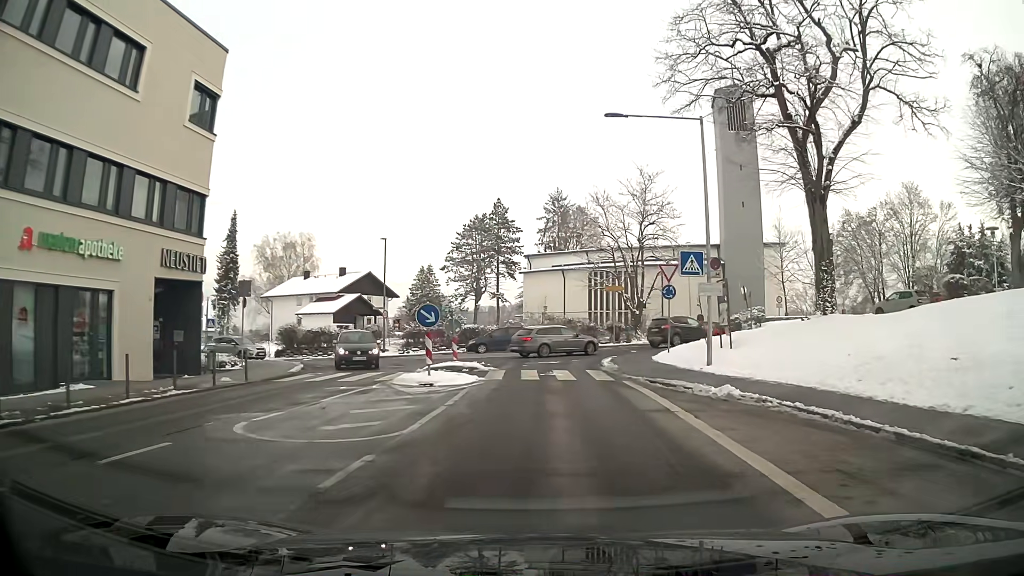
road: unclassified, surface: asphalt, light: Day
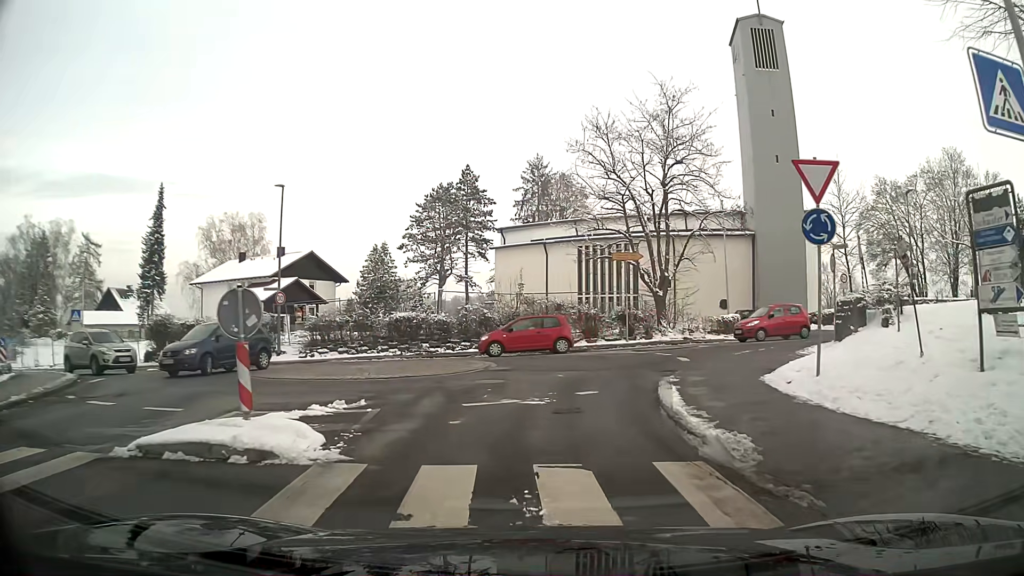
(+0.3, +15.8) m; +1°
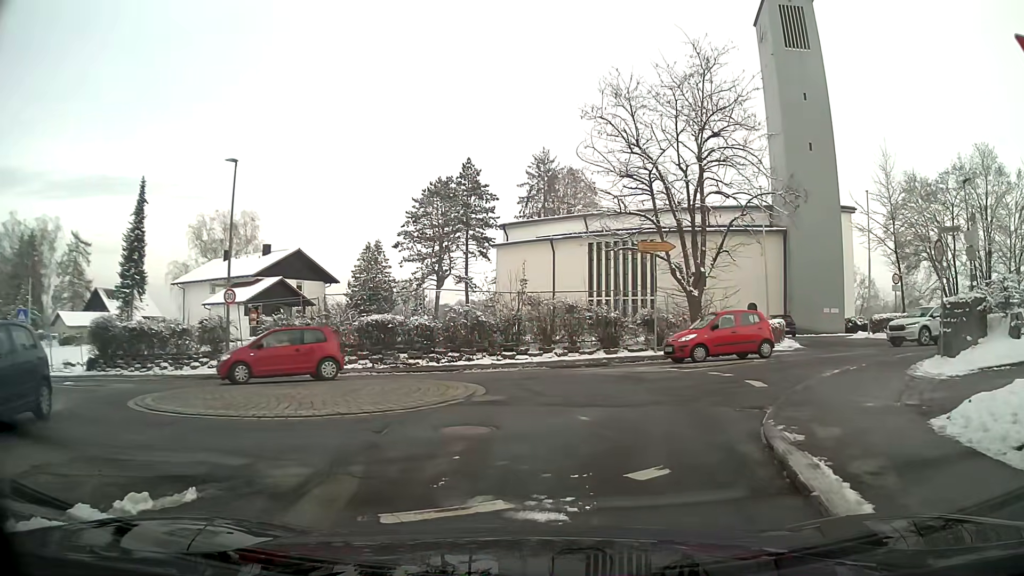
(+0.1, +5.7) m; 0°
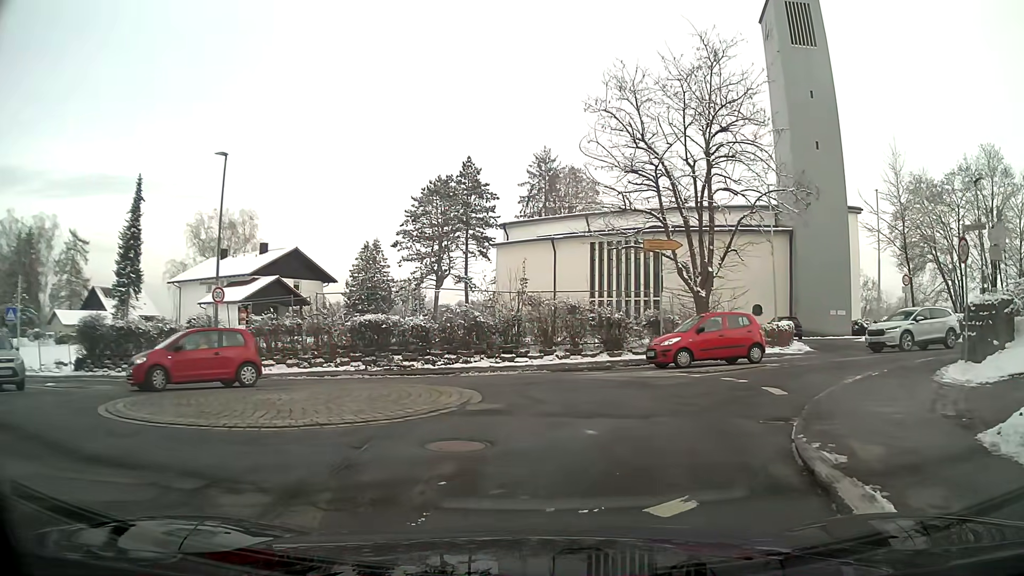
(0.0, +1.0) m; 0°
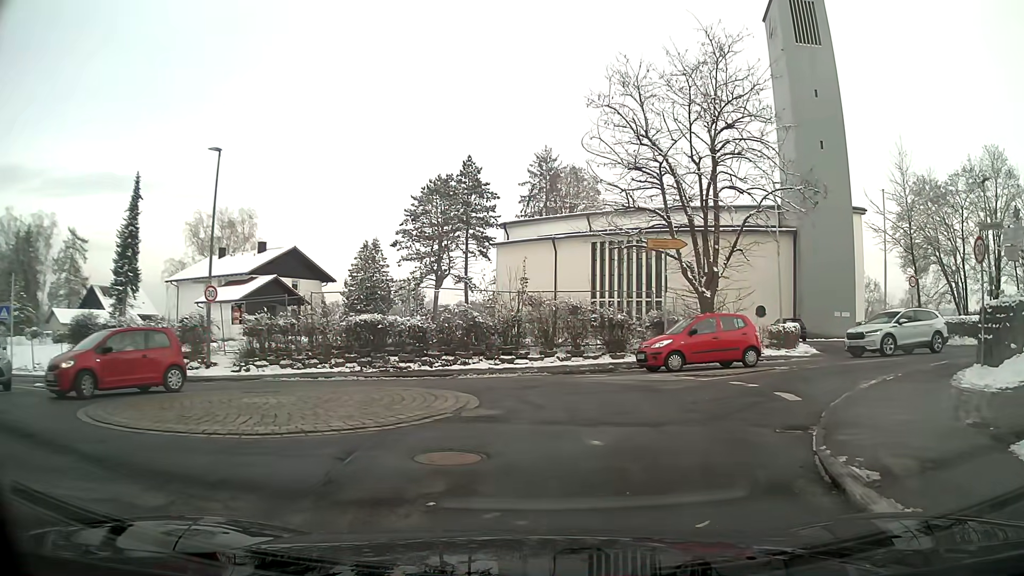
(0.0, +0.6) m; 0°
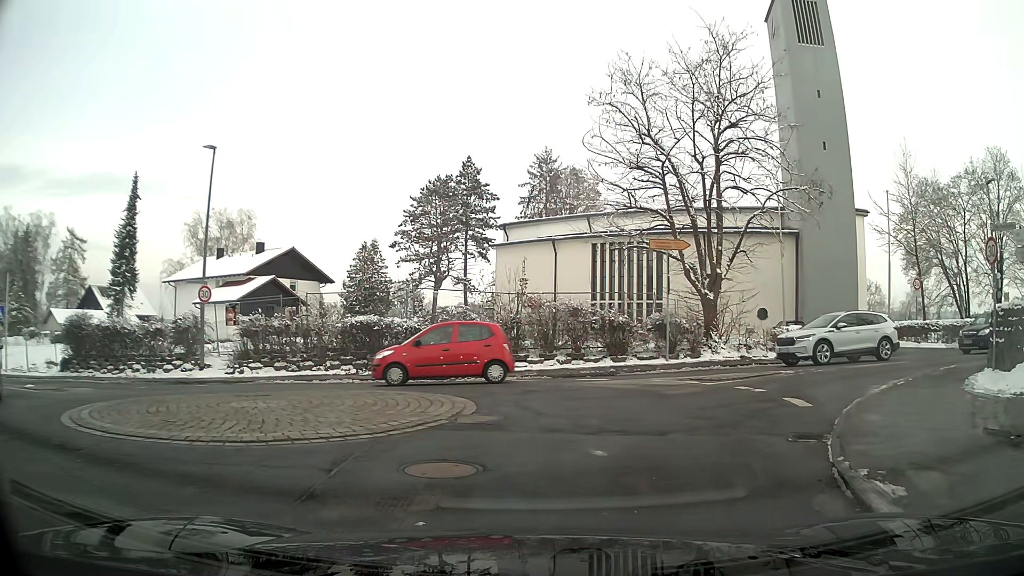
(0.0, +0.5) m; 0°
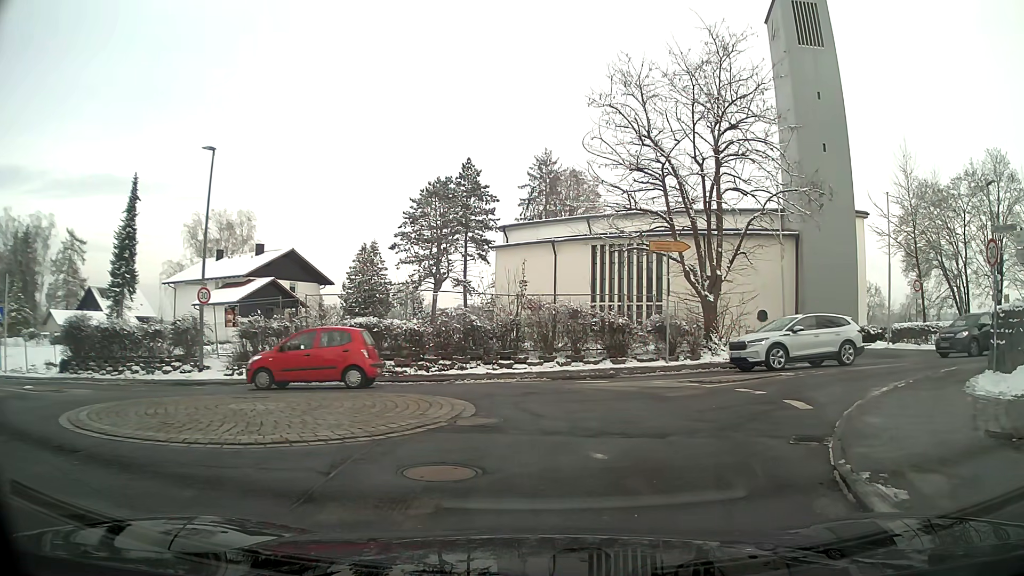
(0.0, 0.0) m; 0°
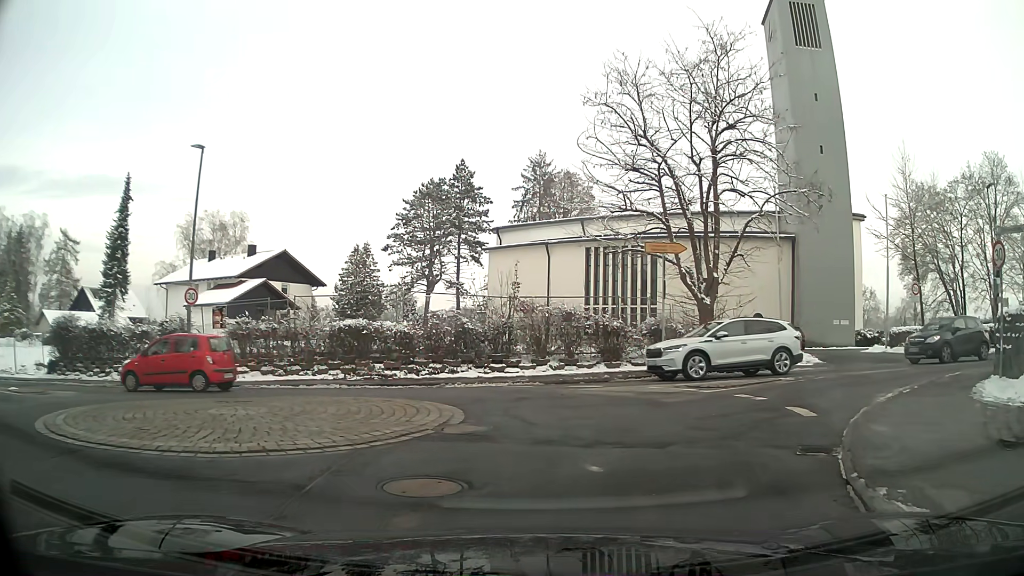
(0.0, +0.6) m; +1°
(+1, +10) (-6, +17) (-16, +18) (-26, +21) (-35, +25) (-44, +28) (-53, +33) (-61, +39) (-68, +46) (-76, +53) m
